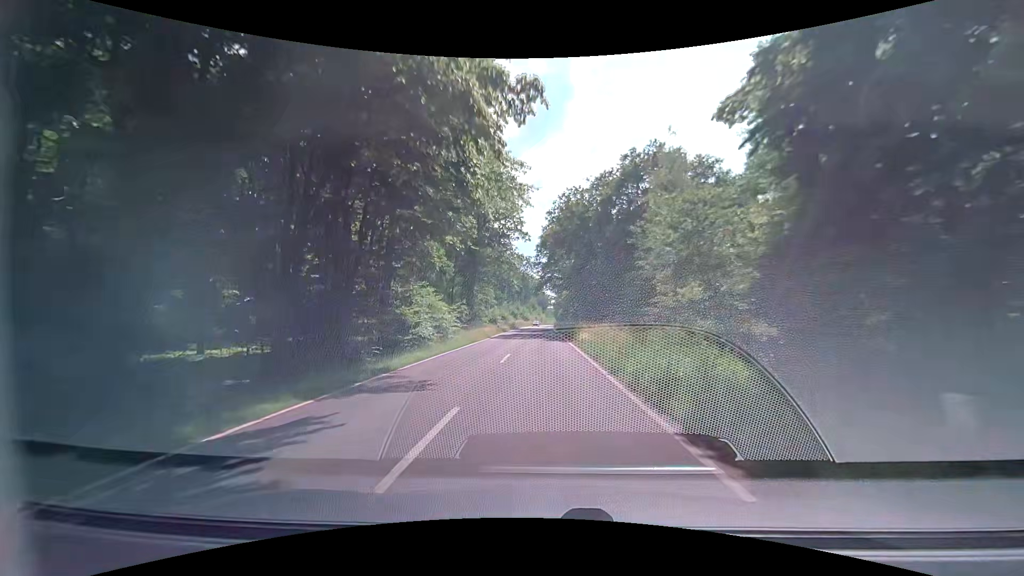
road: secondary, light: Day
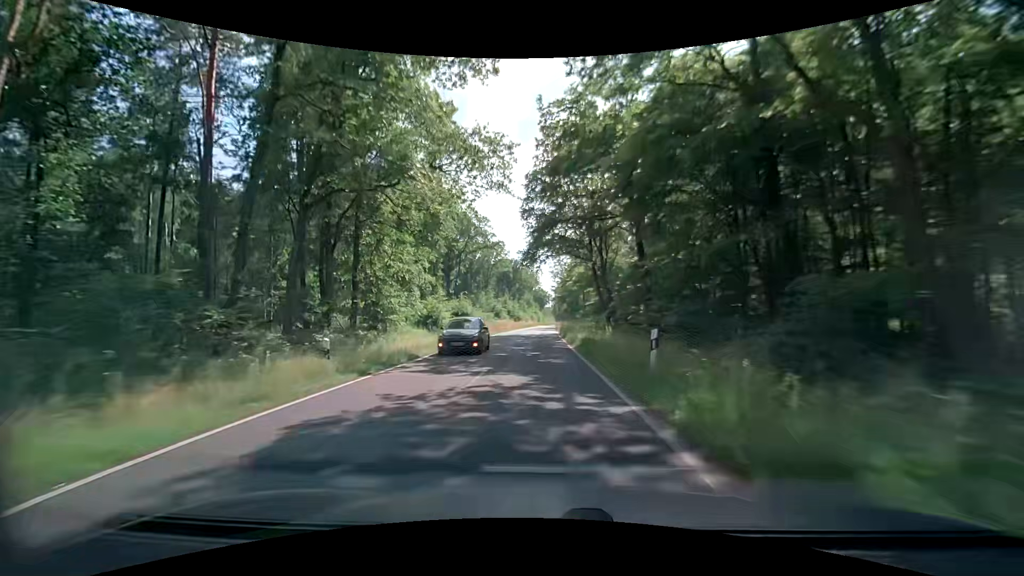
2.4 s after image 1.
(+0.4, +42.4) m; 0°
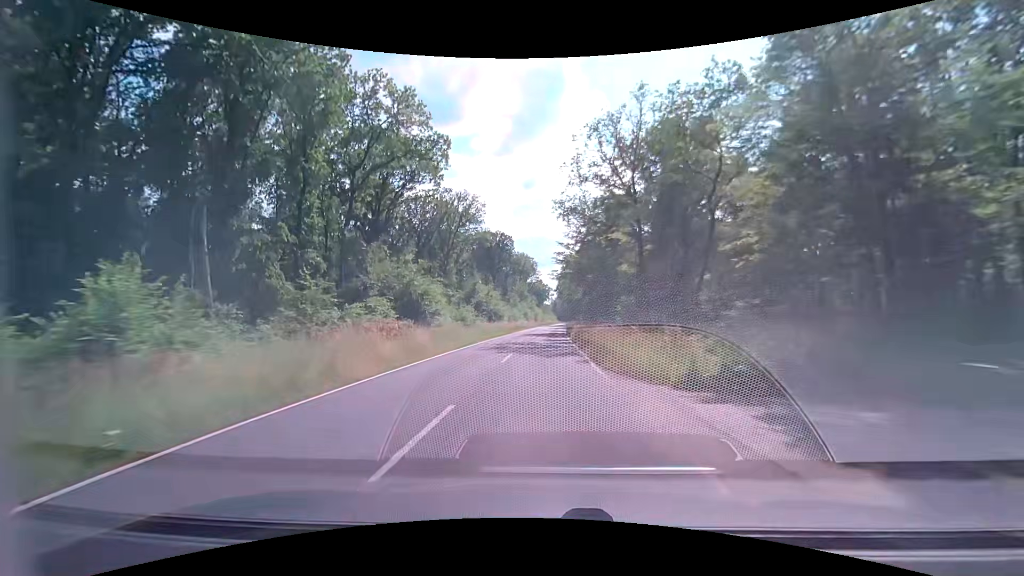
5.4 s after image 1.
(+0.3, +53.5) m; 0°
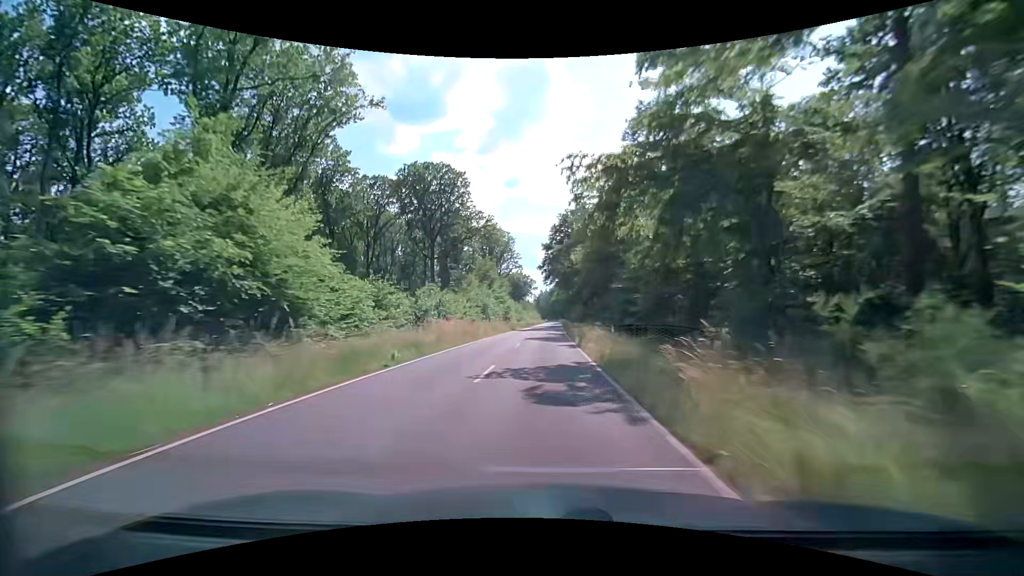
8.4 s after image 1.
(+1.9, +53.8) m; +3°
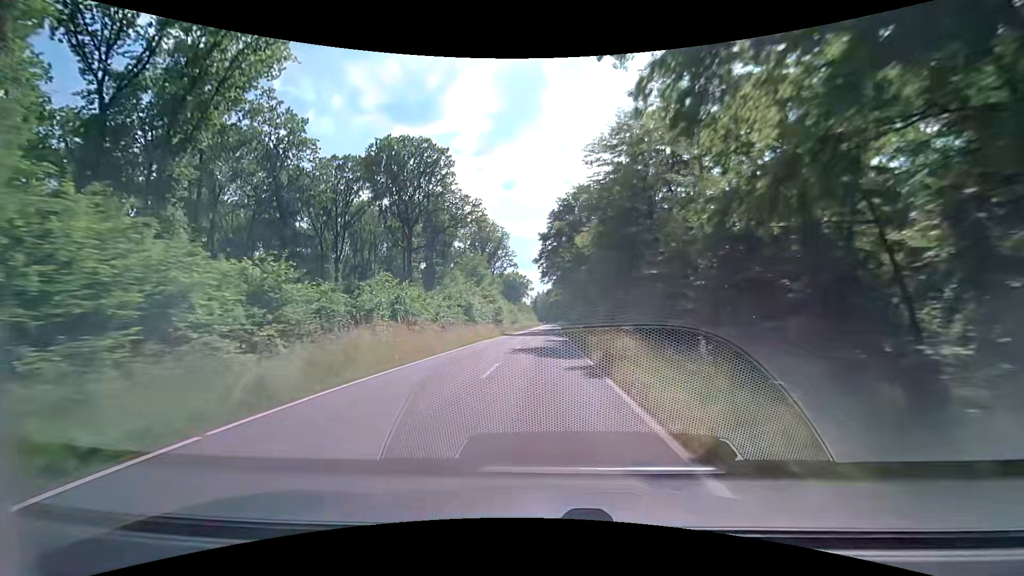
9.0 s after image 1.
(0.0, +10.8) m; 0°
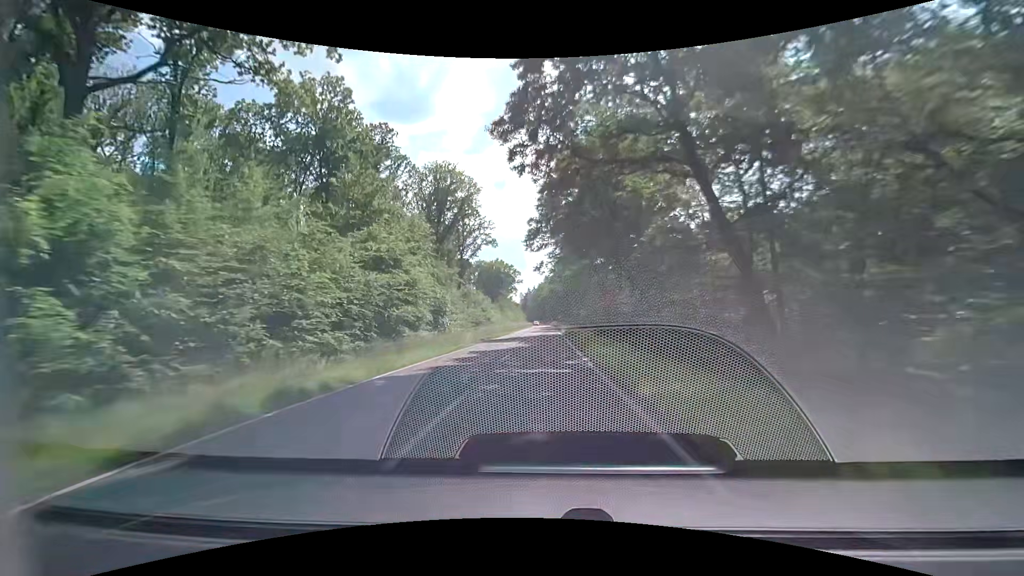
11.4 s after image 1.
(+0.6, +43.2) m; +1°
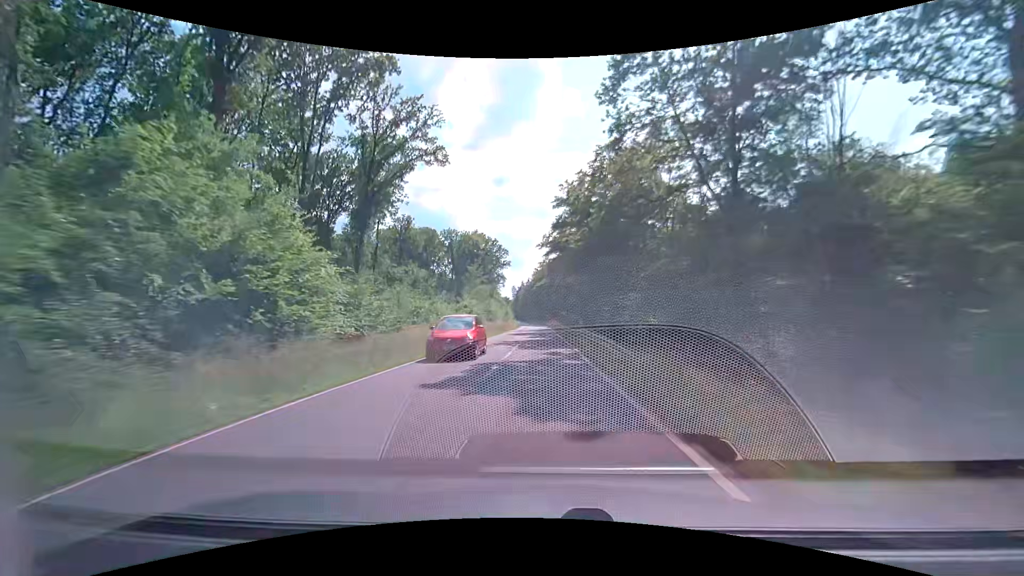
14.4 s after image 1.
(+0.1, +54.0) m; 0°
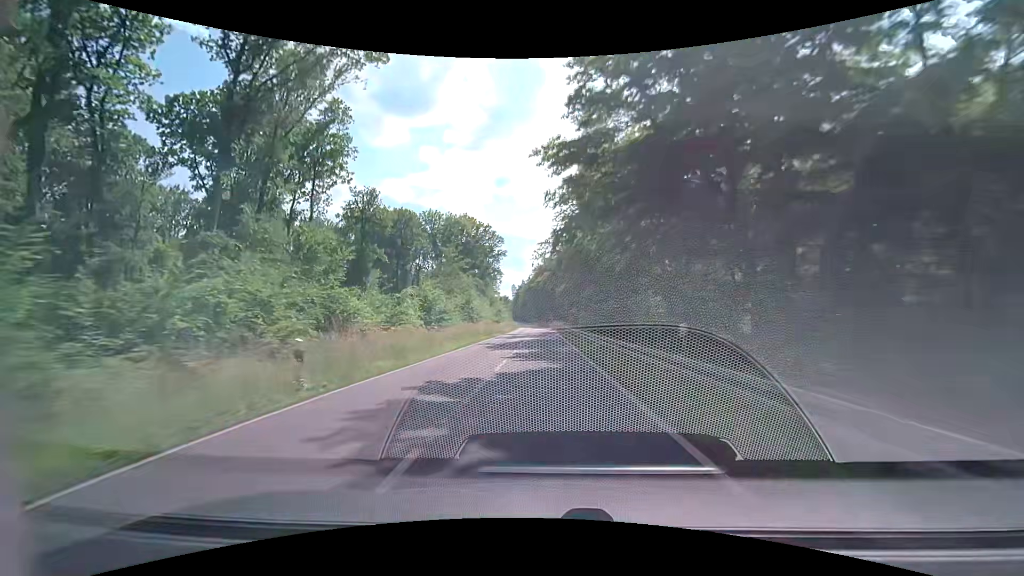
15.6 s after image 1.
(0.0, +21.6) m; 0°
(0, +10) (0, +20) (0, +30) (0, +40) (0, +50) (0, +60) (0, +70) (0, +80) (0, +90) (0, +100) m
